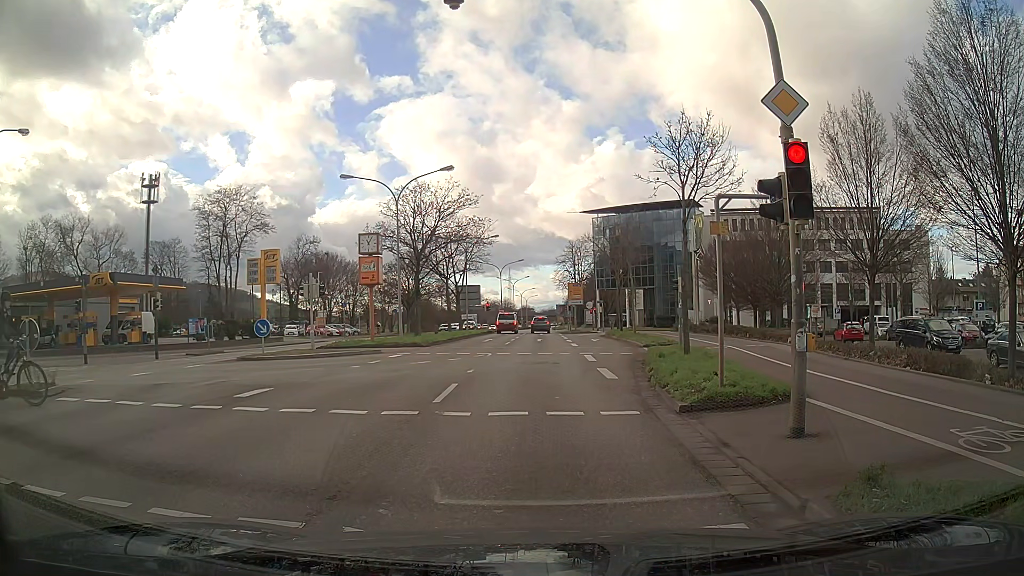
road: primary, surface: asphalt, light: Day
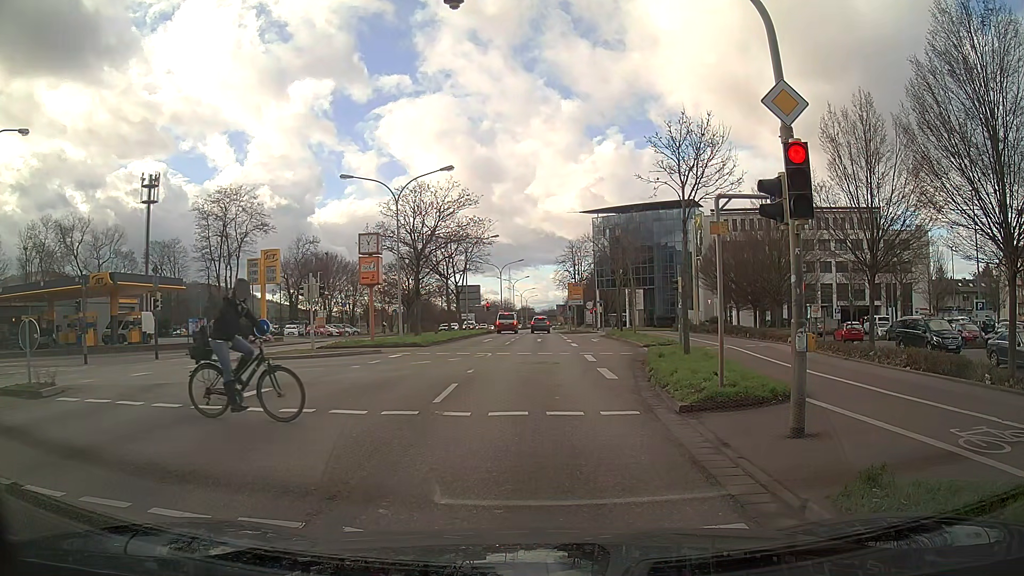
(0.0, 0.0) m; 0°
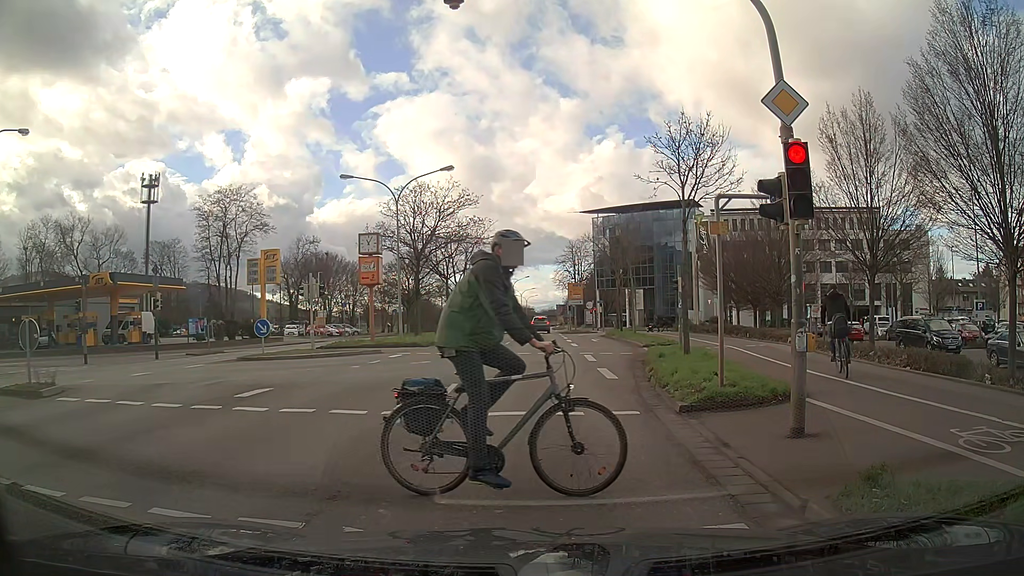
(0.0, 0.0) m; 0°
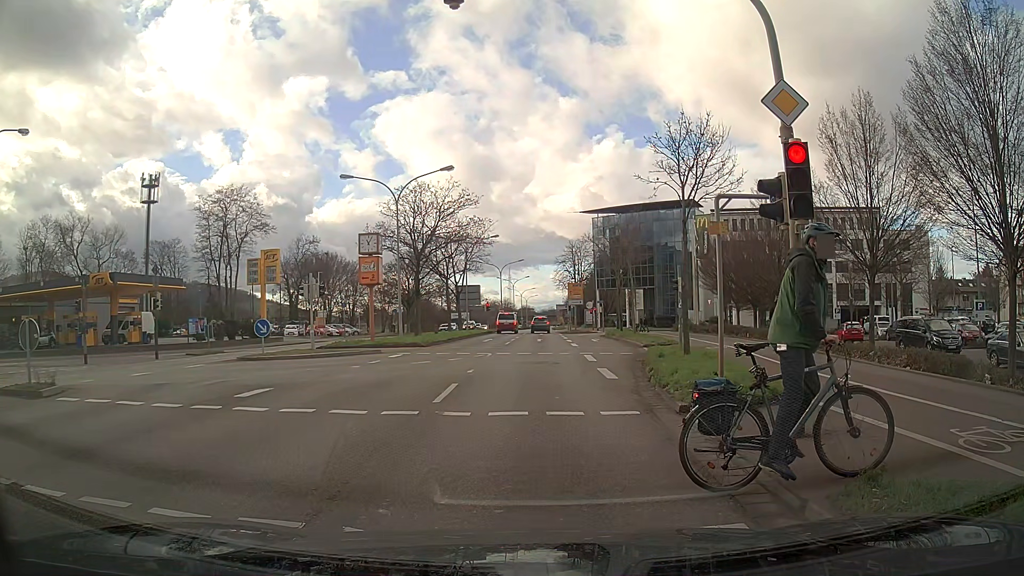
(0.0, 0.0) m; 0°
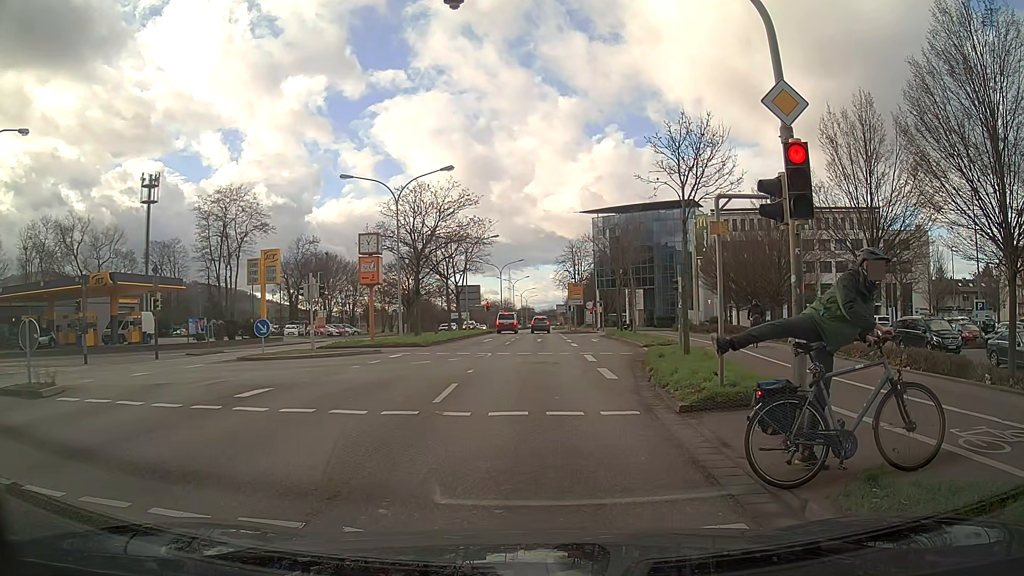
(0.0, 0.0) m; 0°
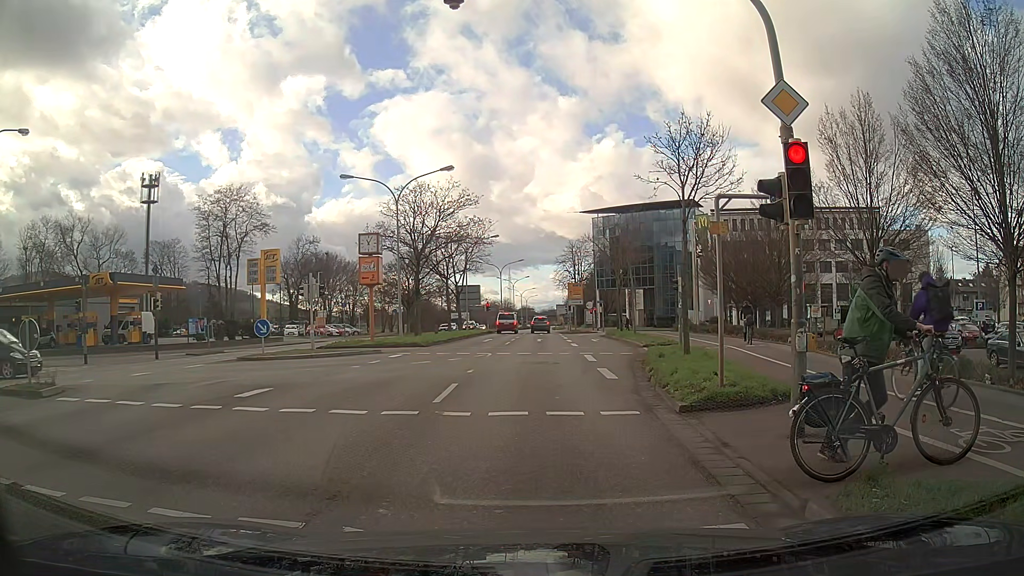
(0.0, 0.0) m; 0°
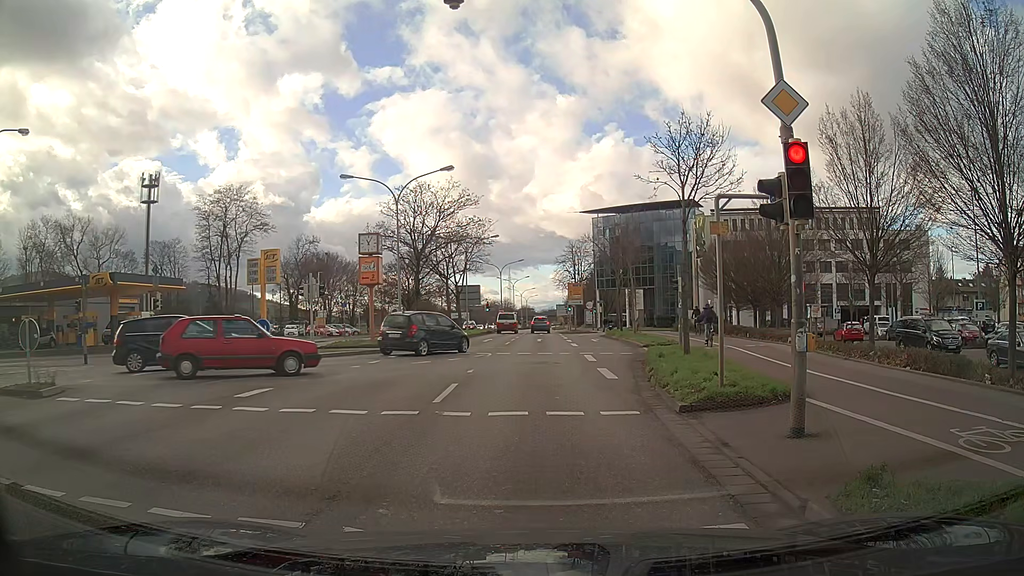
(0.0, 0.0) m; 0°
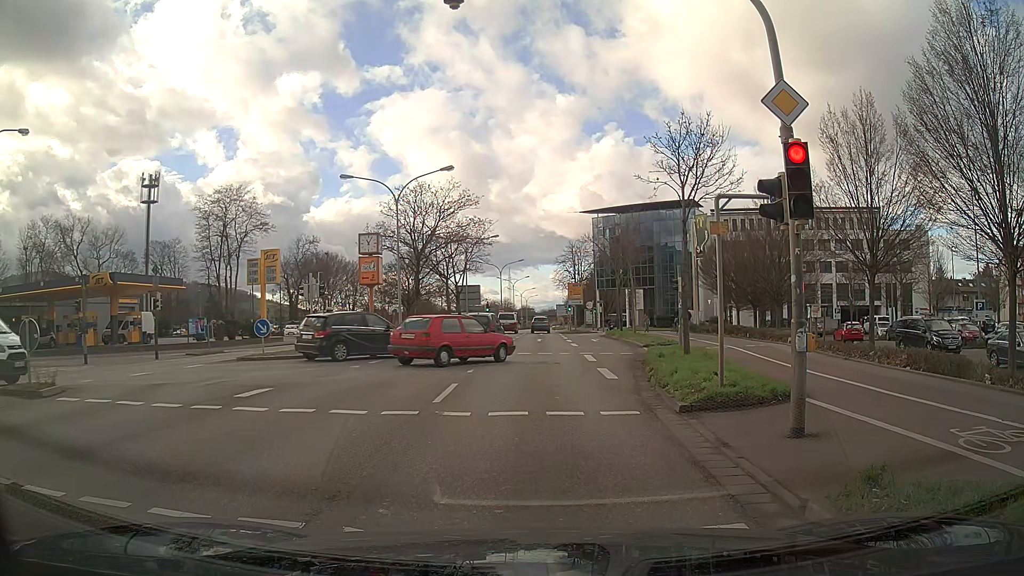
(0.0, 0.0) m; 0°
(0, +10) (0, +20) (+1, +30) (+1, +40) (+1, +50) (+1, +60) (+2, +70) (+2, +80) (+2, +90) (+3, +100) m
